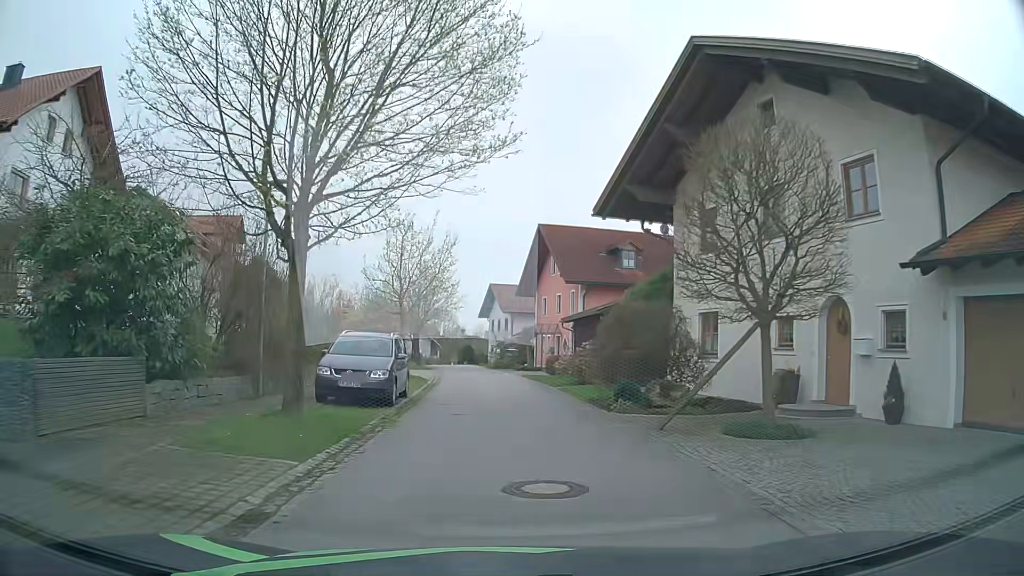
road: residential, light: Day
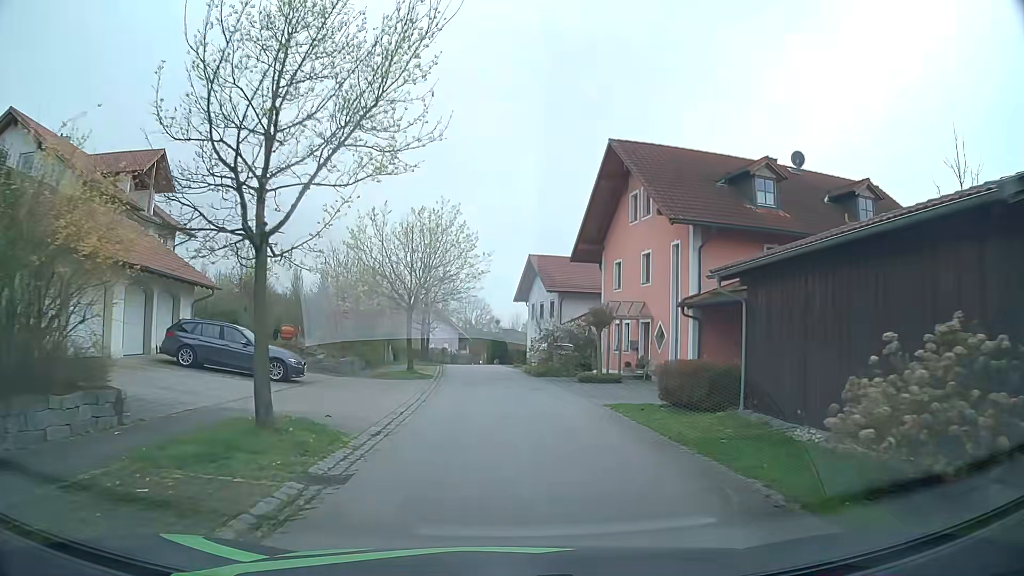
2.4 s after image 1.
(-0.7, +19.1) m; -3°
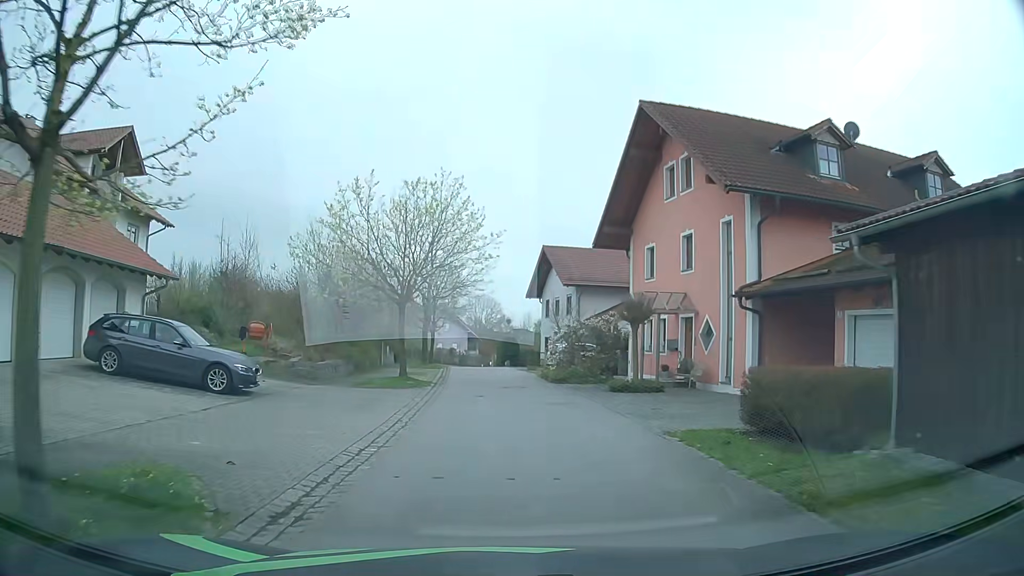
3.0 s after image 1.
(0.0, +4.9) m; -1°
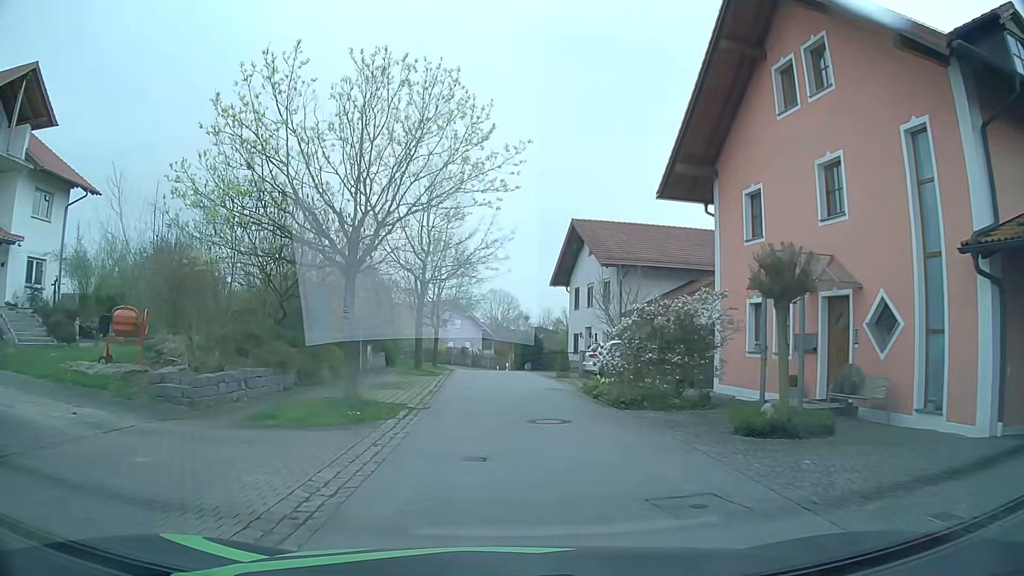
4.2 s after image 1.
(-0.1, +10.0) m; -1°
(0, +10) (0, +20) (-1, +30) (-1, +40) (-2, +50) (-3, +60) (-6, +69) (-12, +78) (-19, +84) (-28, +89) m
